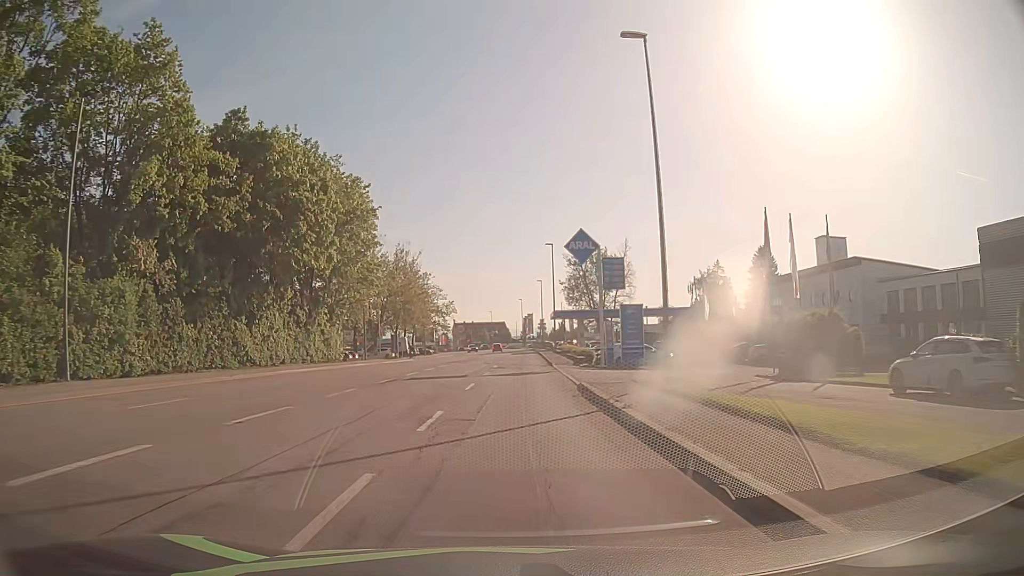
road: tertiary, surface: asphalt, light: Day
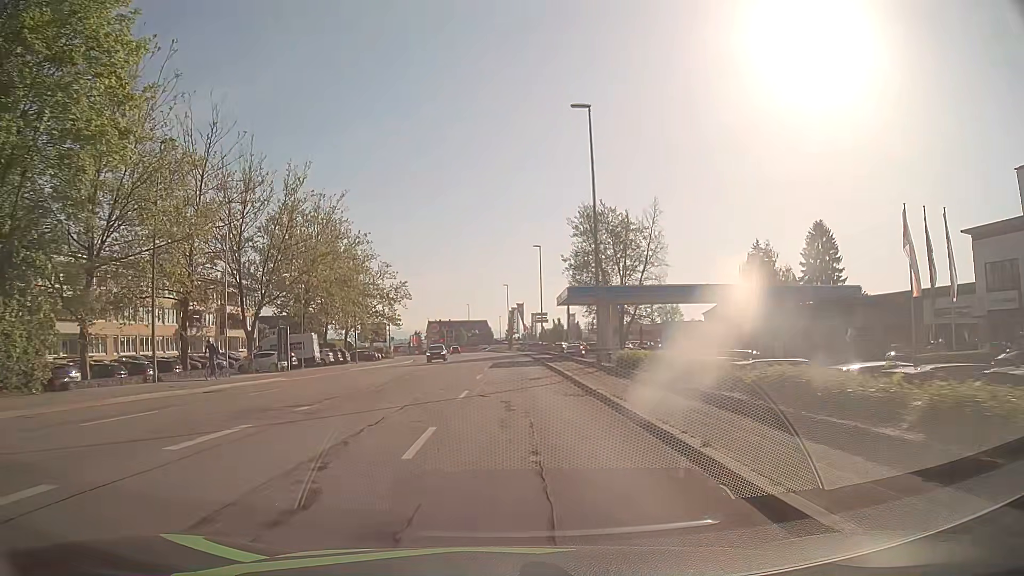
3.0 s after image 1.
(+0.5, +38.0) m; +2°
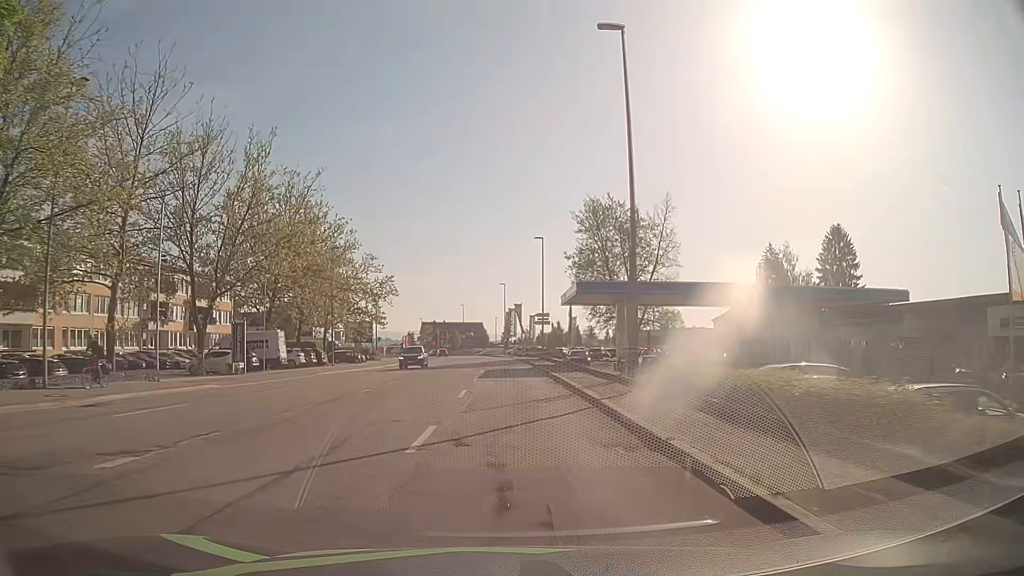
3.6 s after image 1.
(0.0, +7.6) m; 0°
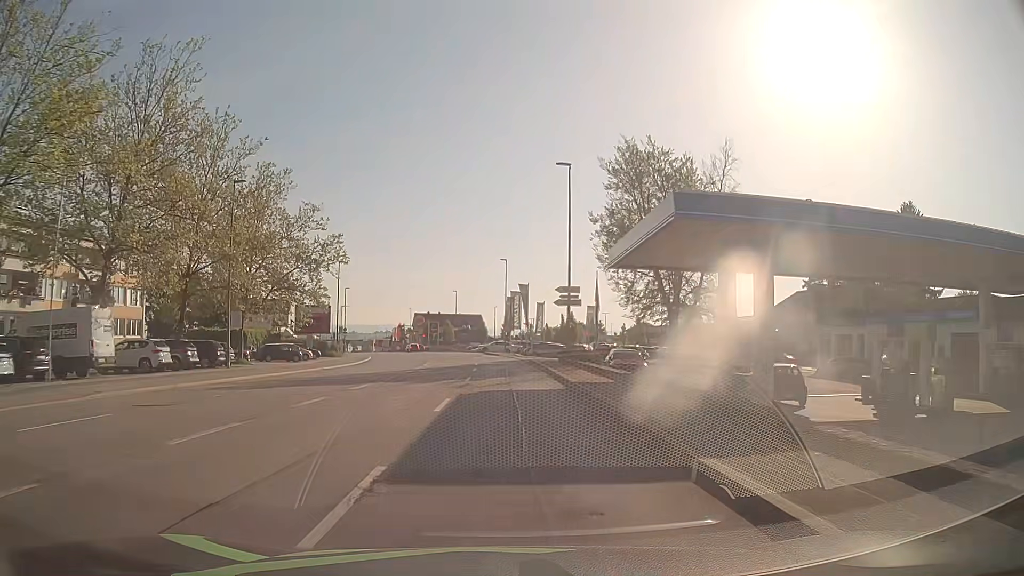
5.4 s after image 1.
(+0.1, +22.8) m; 0°
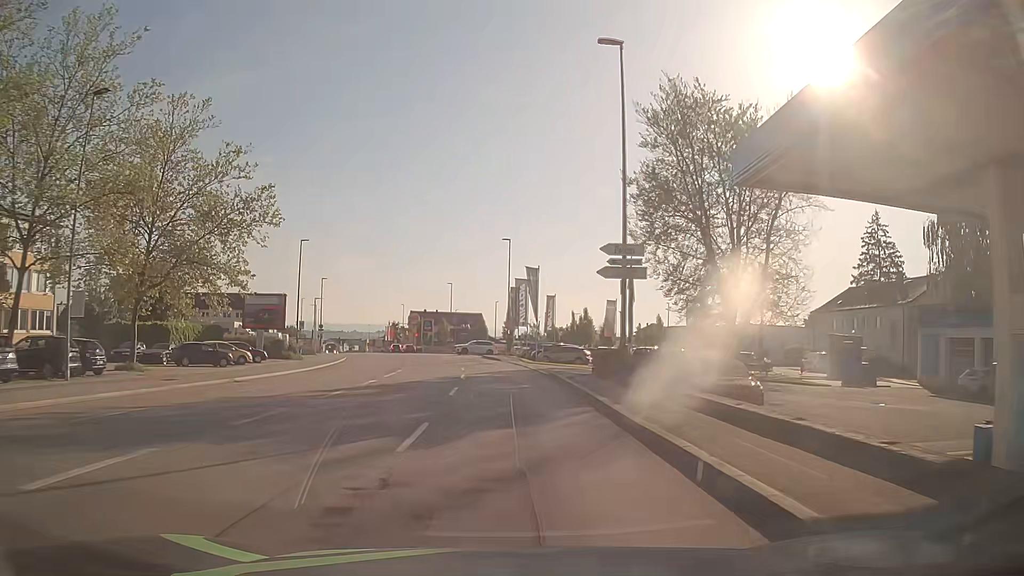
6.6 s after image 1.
(-0.1, +15.2) m; 0°
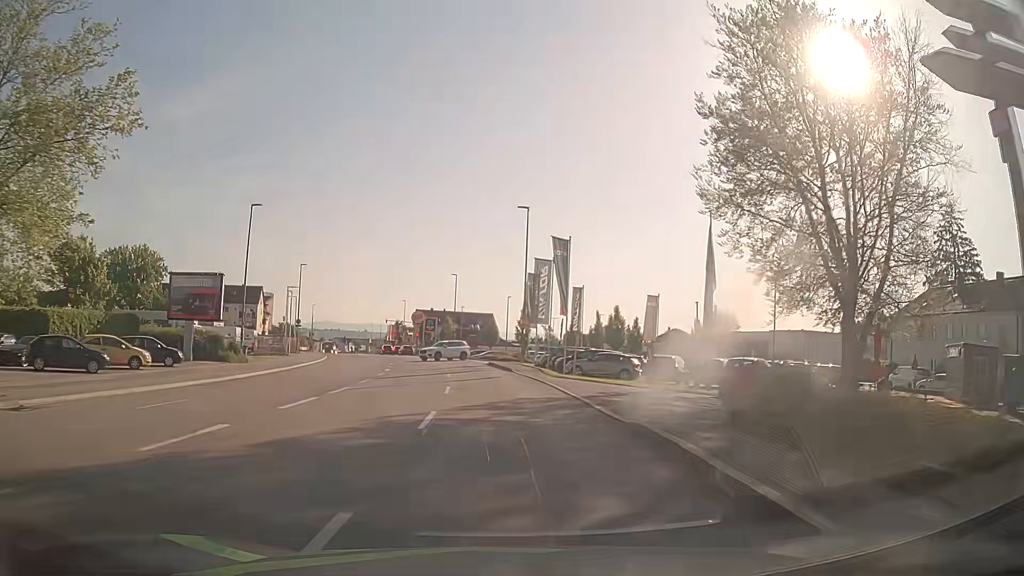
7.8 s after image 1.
(-0.1, +15.2) m; -1°
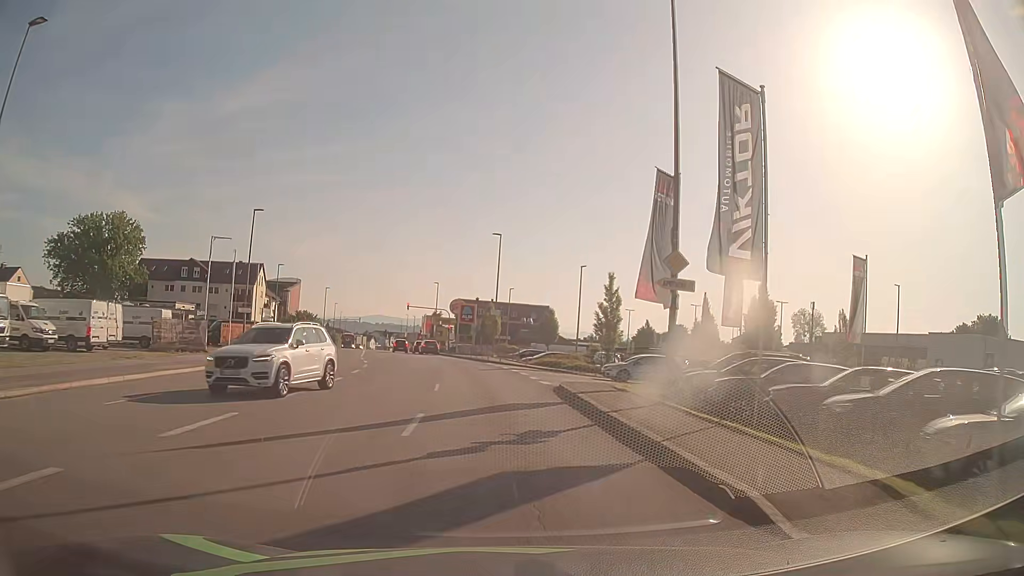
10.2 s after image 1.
(-1.1, +28.9) m; -4°
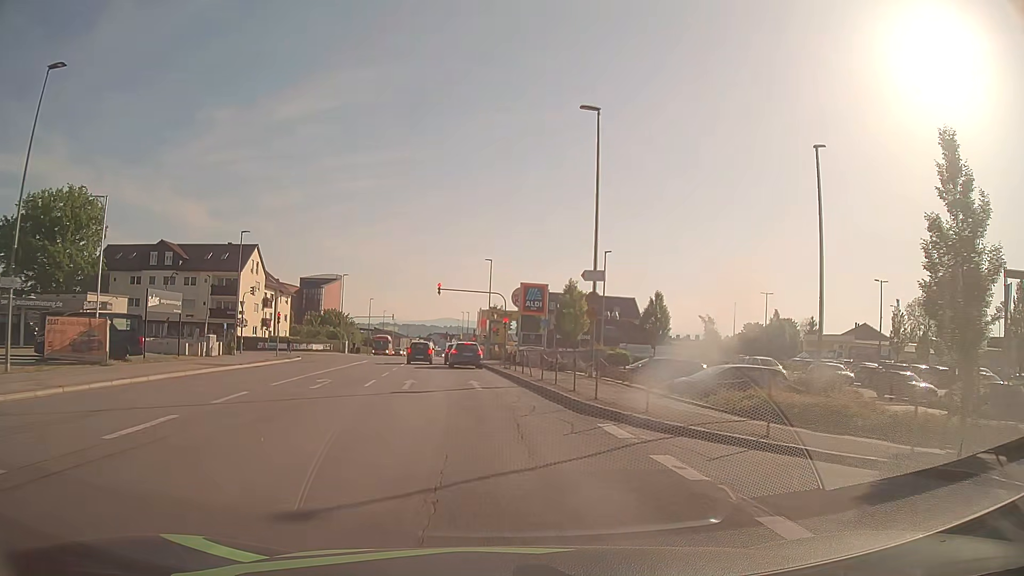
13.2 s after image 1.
(-1.3, +30.3) m; -6°
